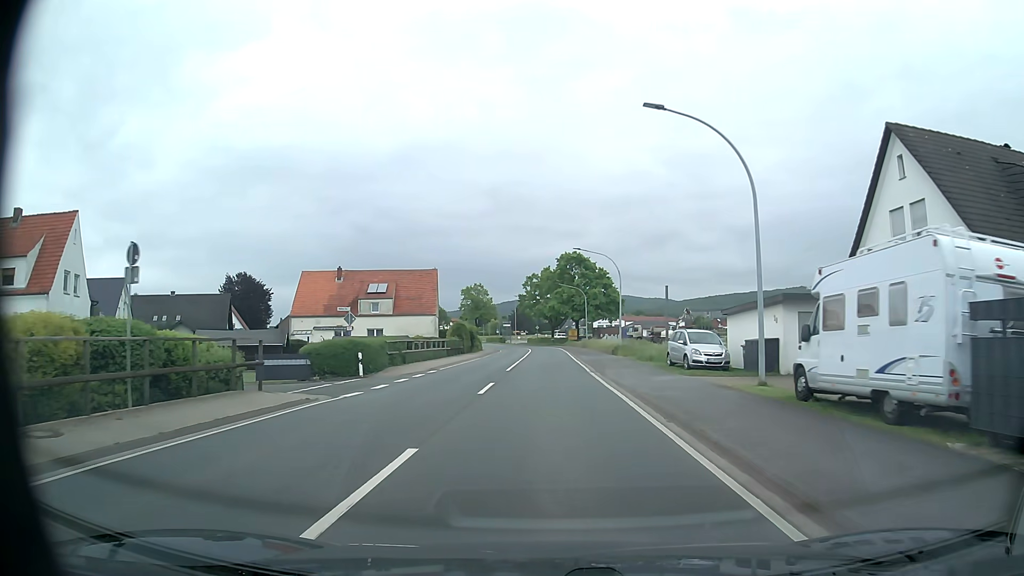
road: primary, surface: asphalt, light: Day
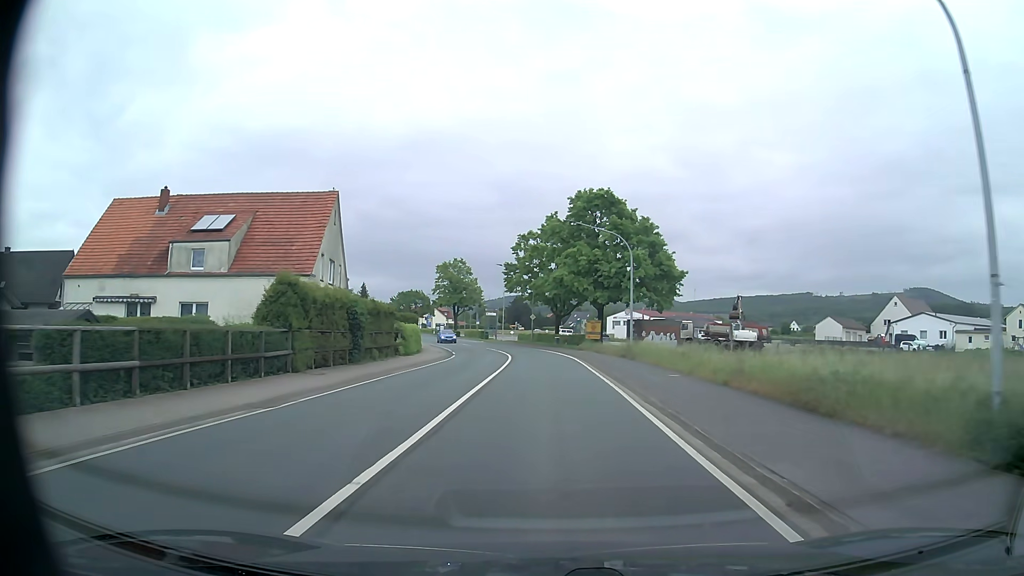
(0.0, +40.6) m; 0°
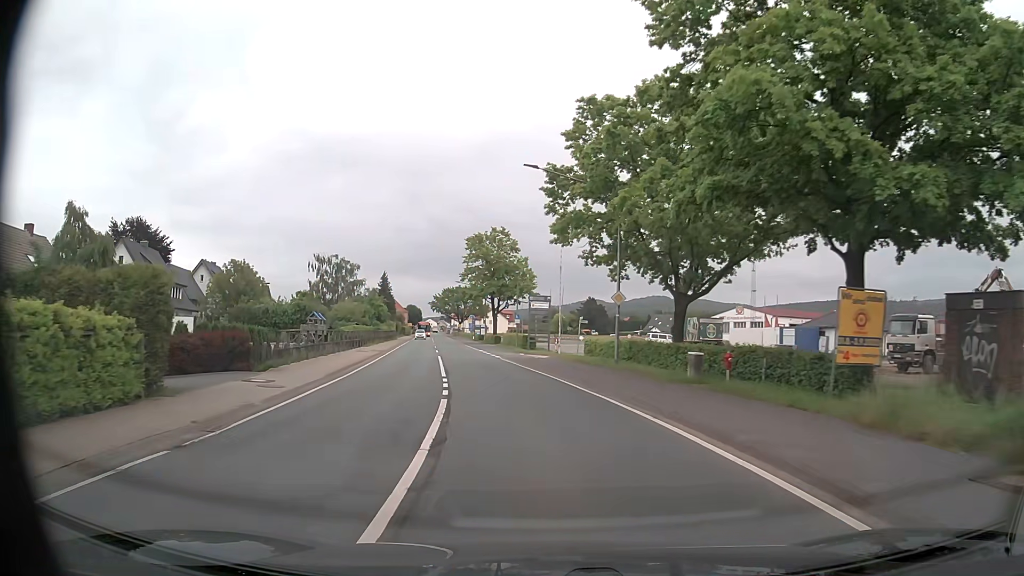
(-1.1, +40.5) m; -6°
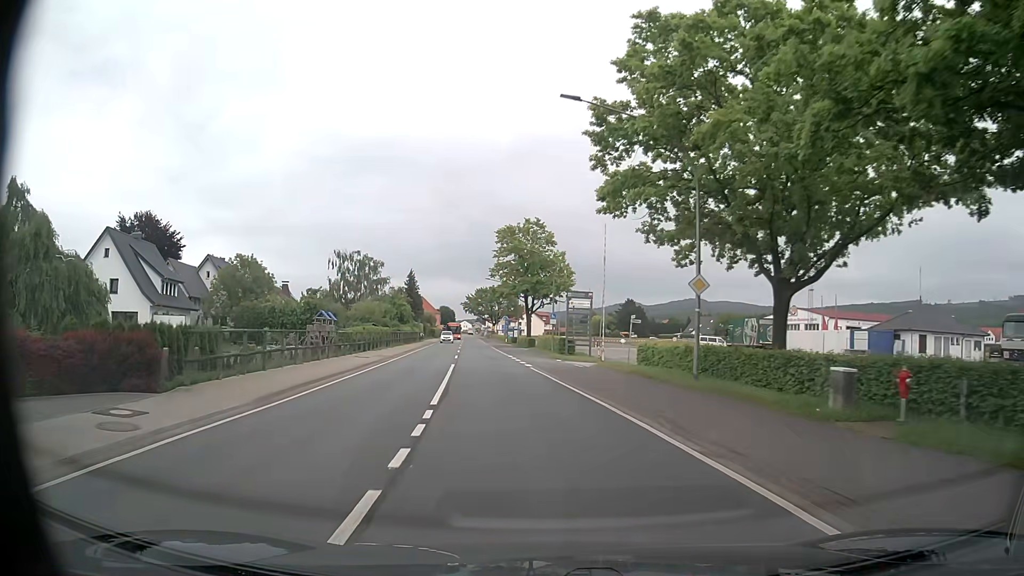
(-0.2, +8.1) m; -3°
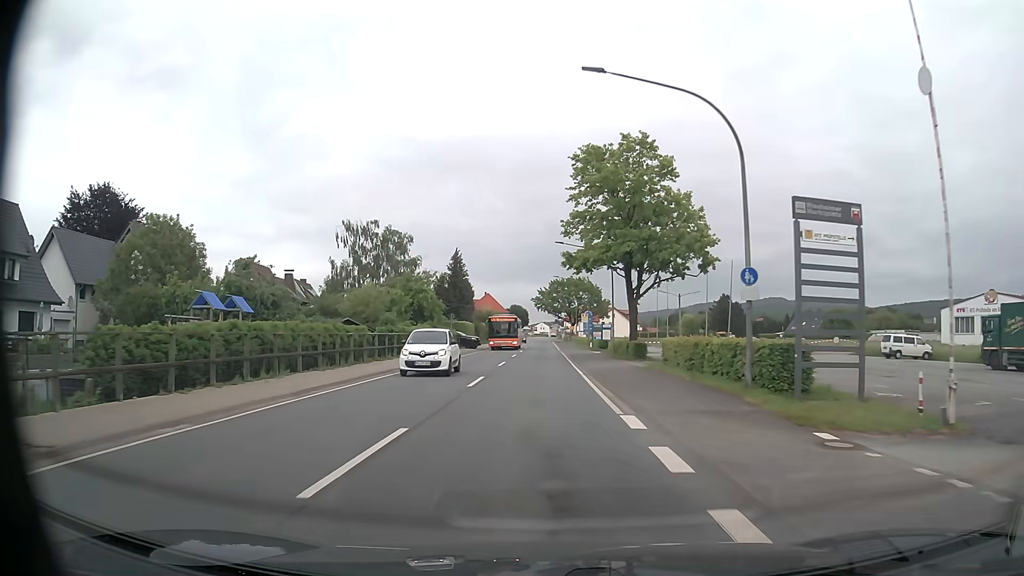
(-2.3, +32.1) m; -7°
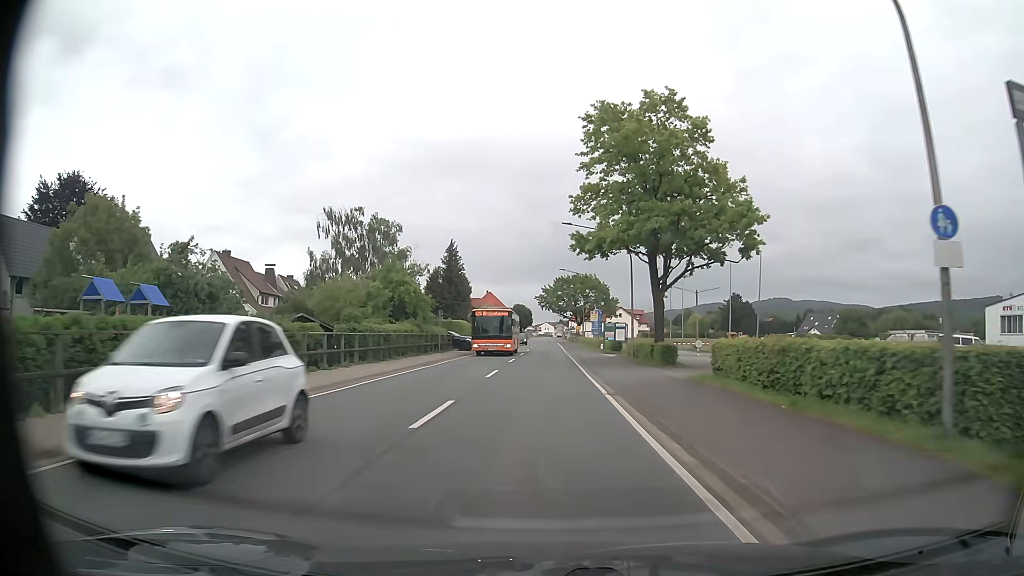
(0.0, +8.1) m; 0°
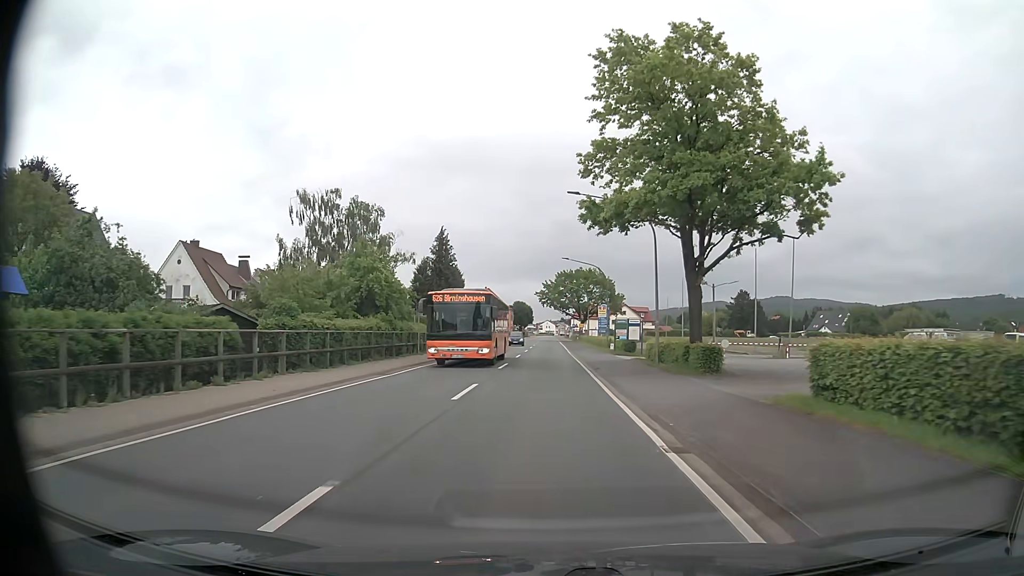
(0.0, +8.0) m; 0°
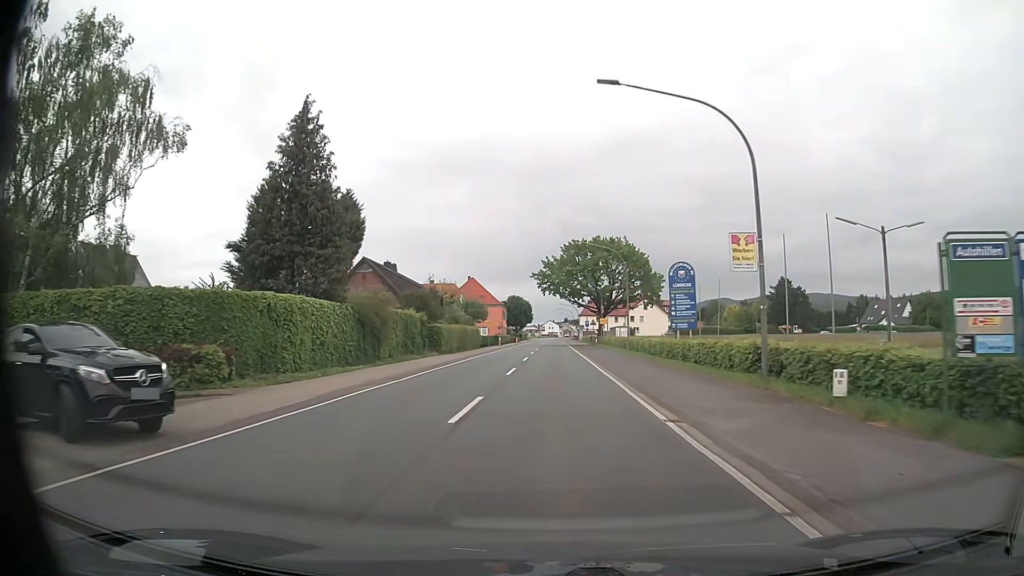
(-0.2, +40.3) m; 0°
(0, +10) (0, +20) (0, +30) (0, +40) (0, +50) (0, +60) (+1, +70) (+1, +80) (+1, +90) (+1, +100) m
